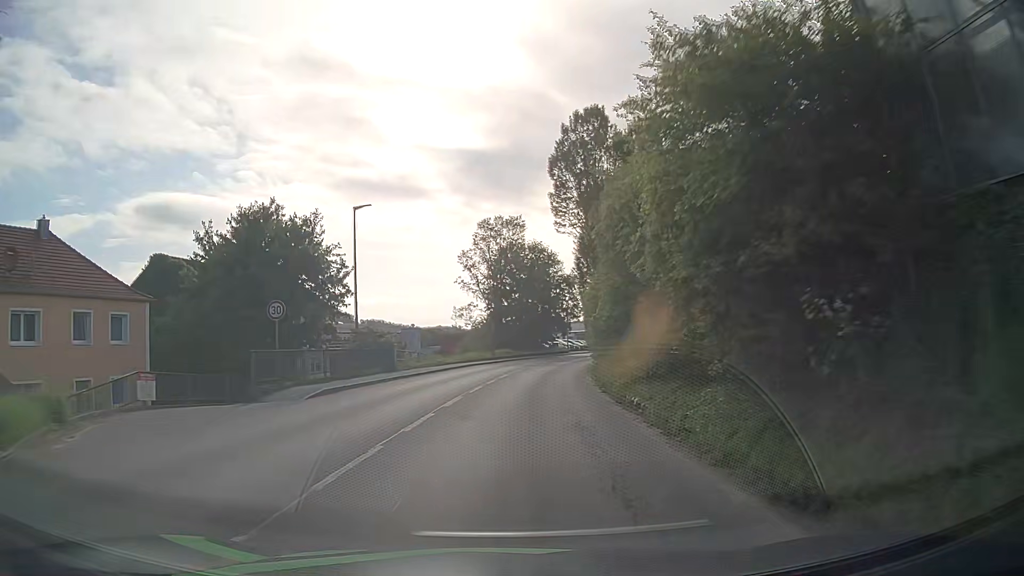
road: tertiary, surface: asphalt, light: Day
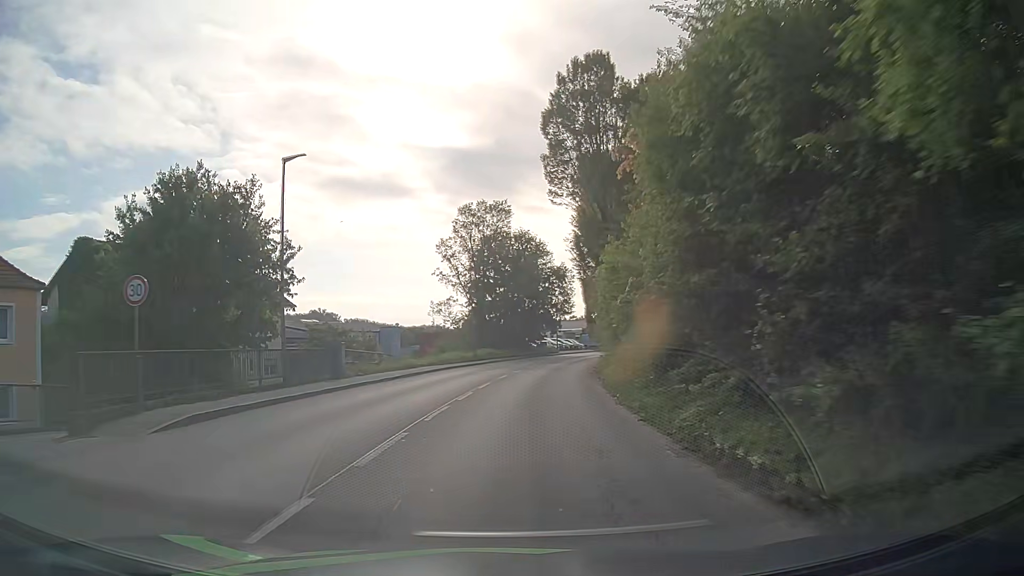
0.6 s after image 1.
(+0.1, +7.6) m; +2°
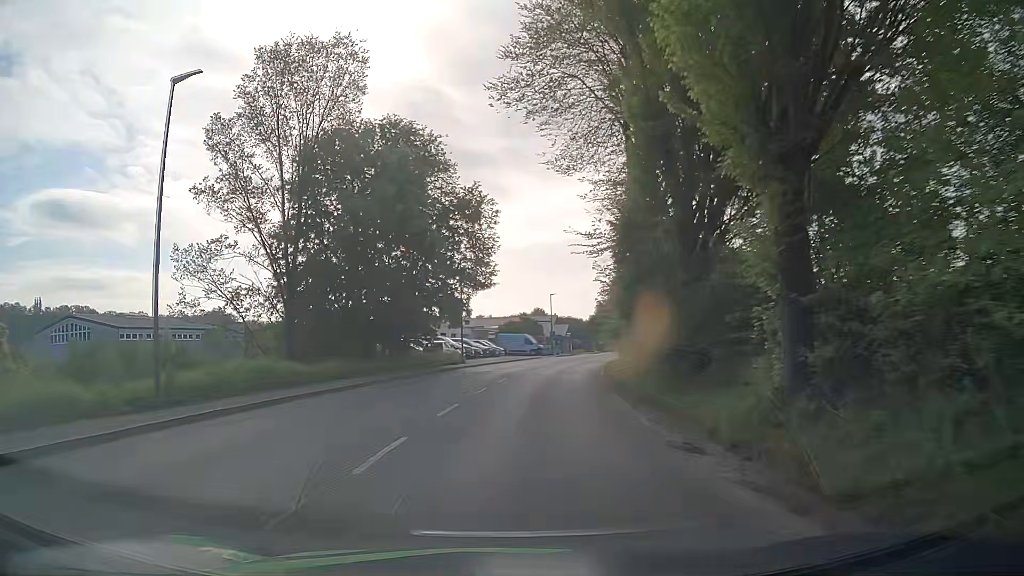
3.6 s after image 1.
(+2.6, +37.7) m; +8°
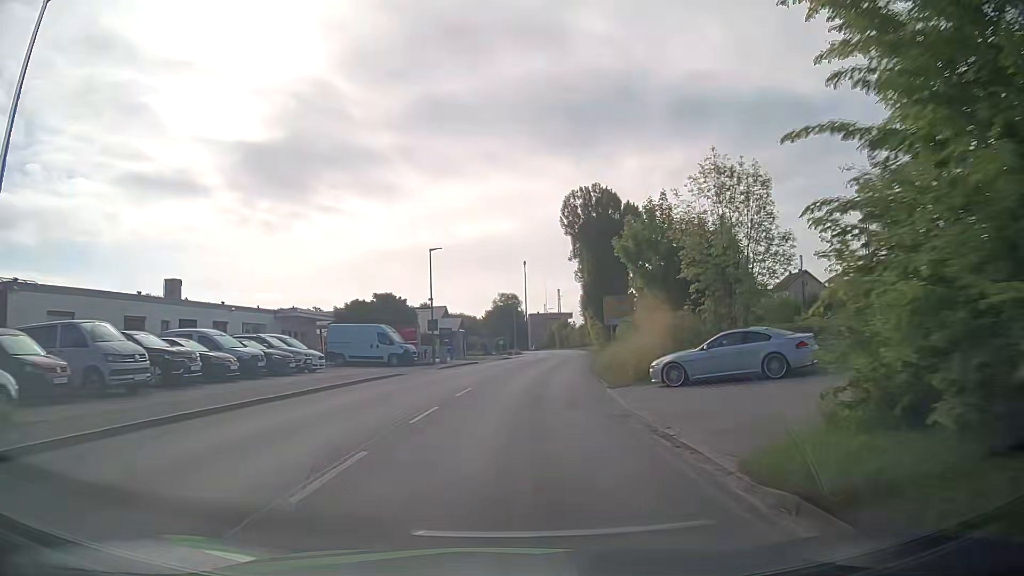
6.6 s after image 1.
(+2.9, +37.1) m; +9°
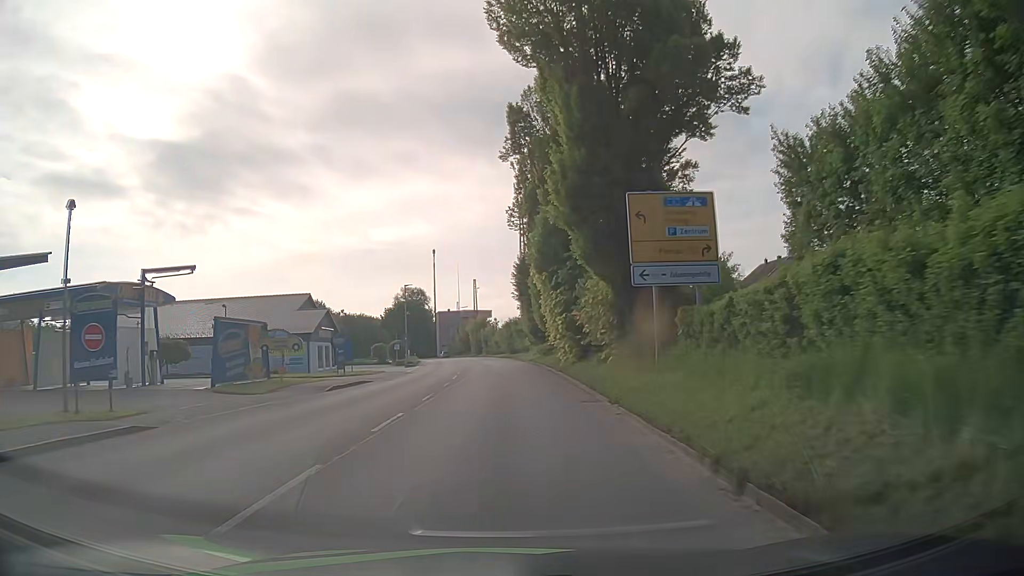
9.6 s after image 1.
(+2.4, +36.7) m; +7°
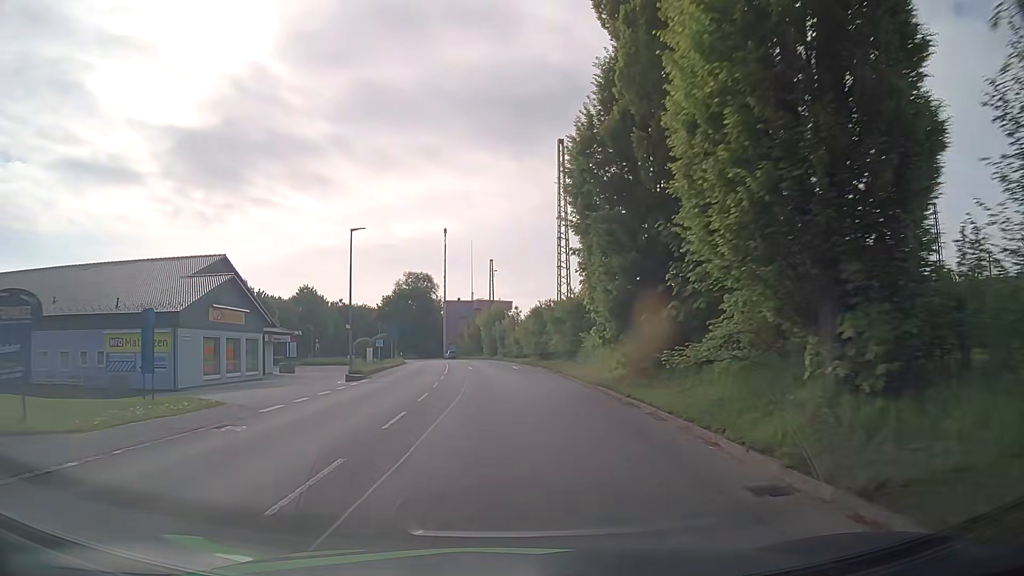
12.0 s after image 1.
(-0.3, +29.4) m; -3°
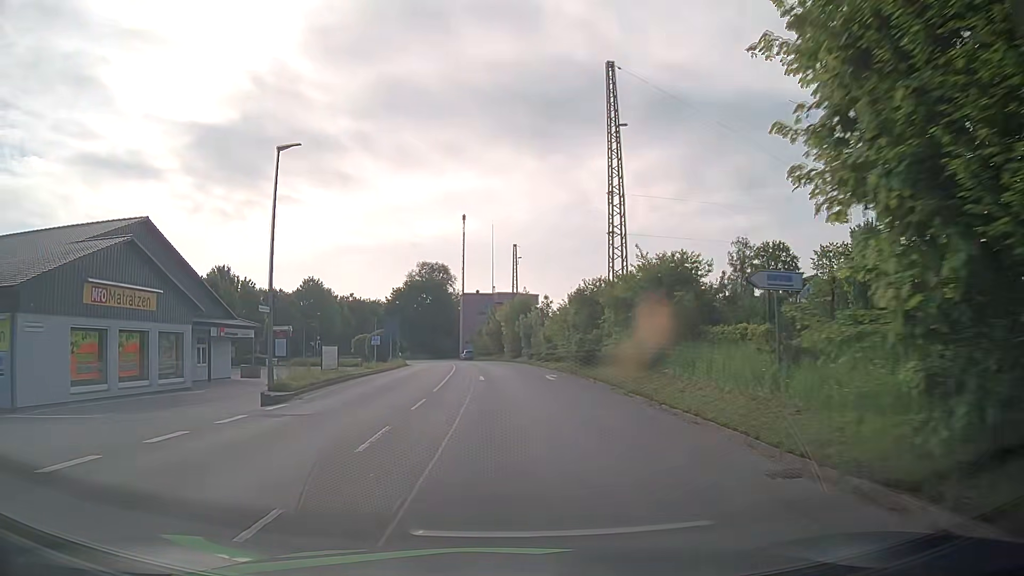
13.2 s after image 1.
(0.0, +14.8) m; -1°
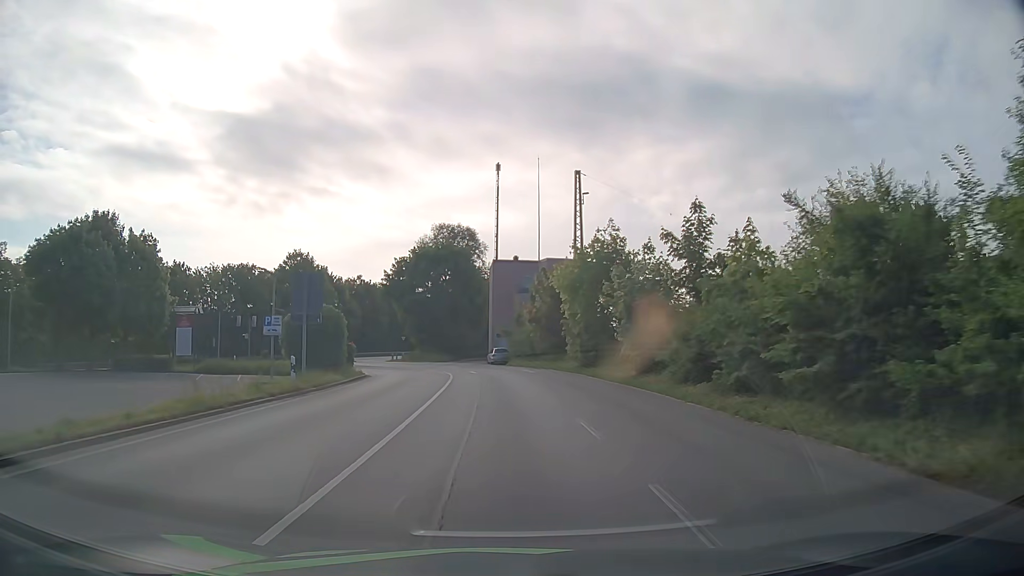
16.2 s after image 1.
(-1.0, +36.1) m; -3°
(0, +10) (0, +20) (-1, +30) (-2, +40) (-5, +50) (-9, +59) (-15, +67) (-23, +73) (-32, +73) (-41, +69) m
